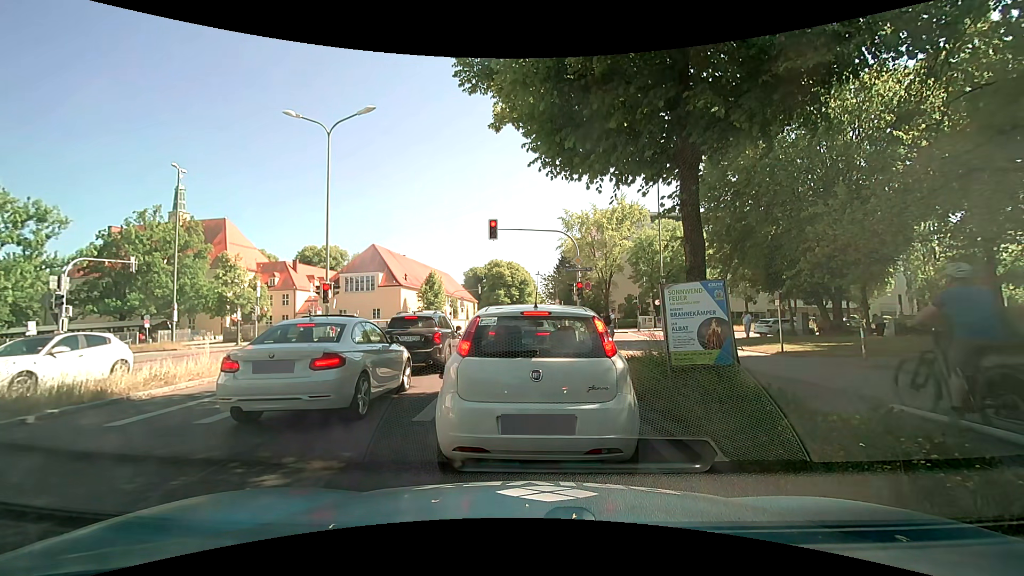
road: secondary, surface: asphalt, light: Day
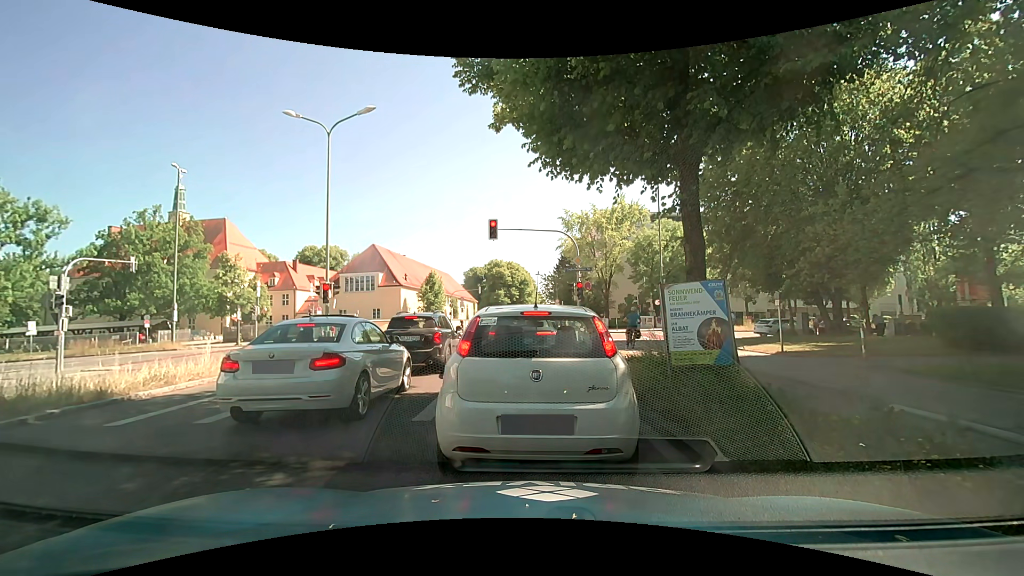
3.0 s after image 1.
(0.0, 0.0) m; 0°
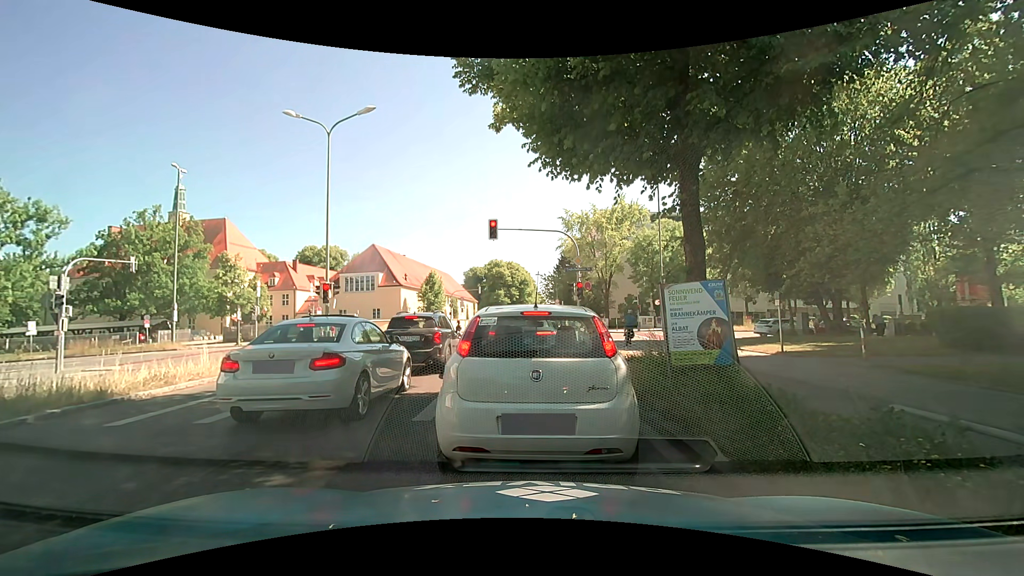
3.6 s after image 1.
(0.0, 0.0) m; 0°
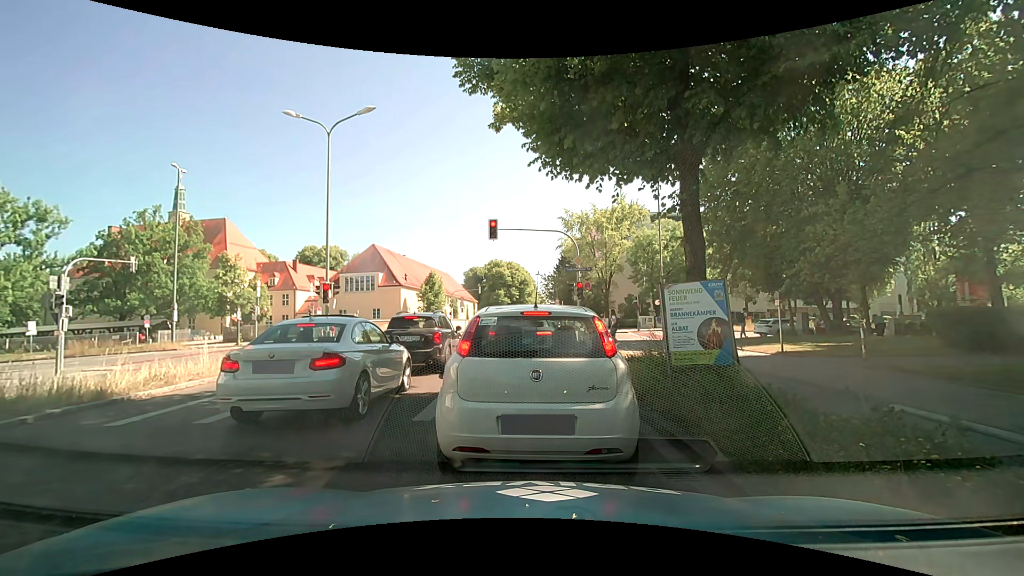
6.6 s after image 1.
(0.0, 0.0) m; 0°
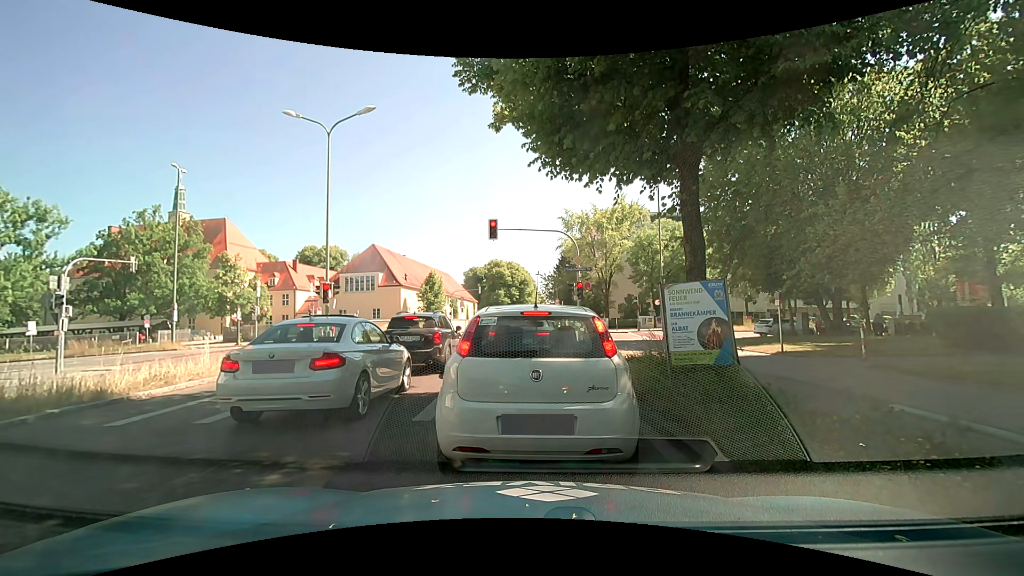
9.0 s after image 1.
(0.0, 0.0) m; 0°
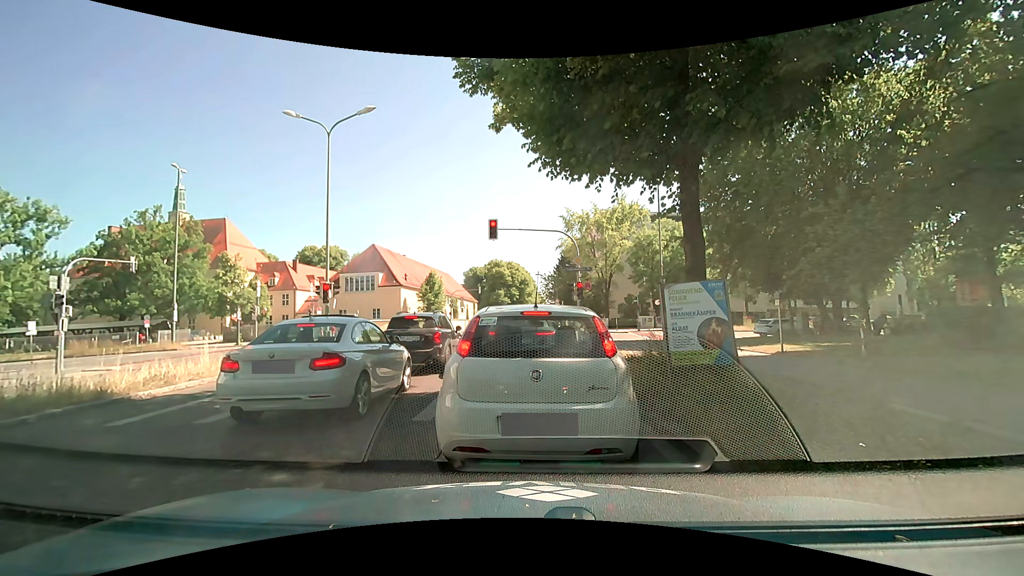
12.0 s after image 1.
(0.0, 0.0) m; 0°
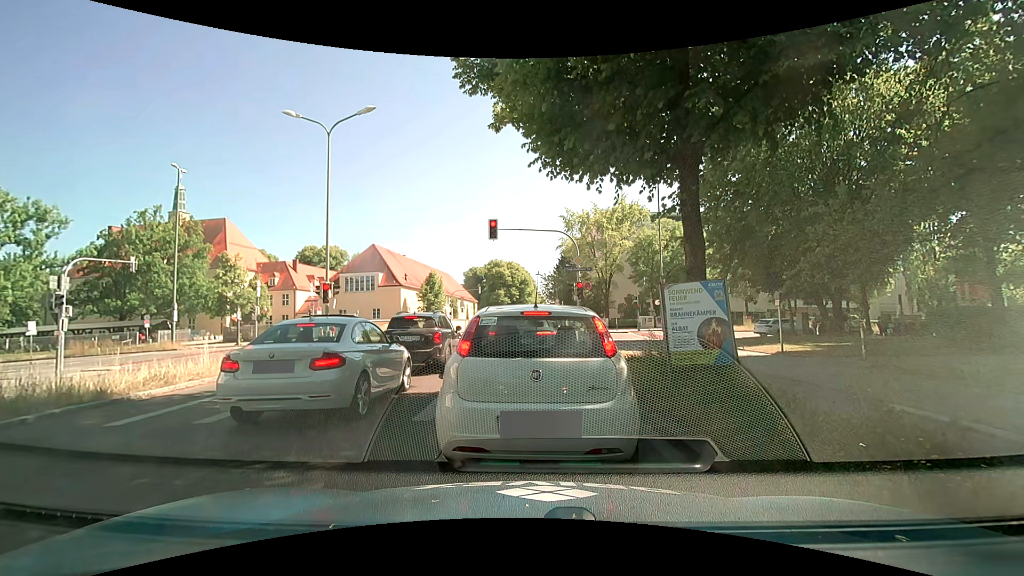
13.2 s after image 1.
(0.0, 0.0) m; 0°
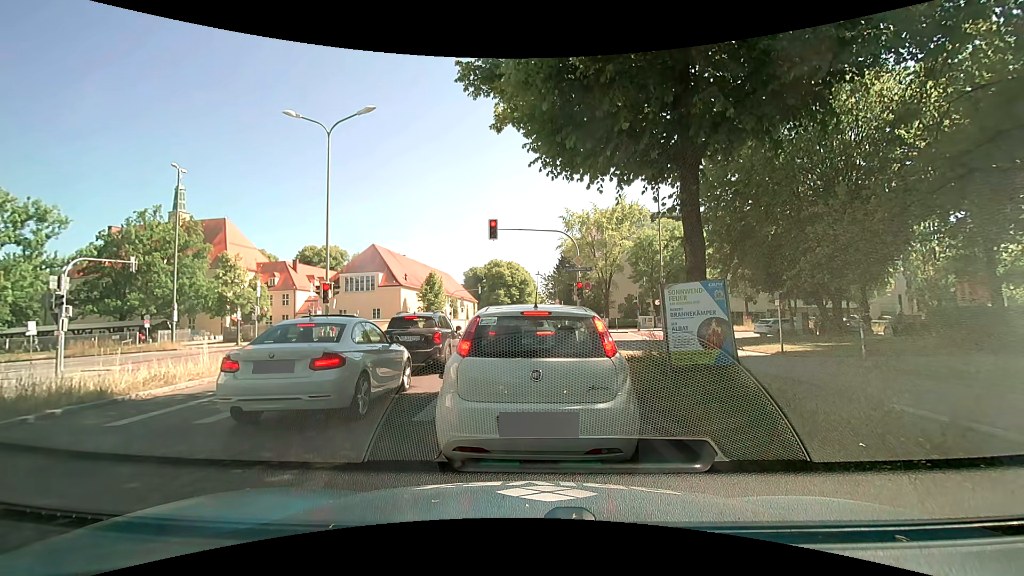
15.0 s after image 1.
(0.0, 0.0) m; 0°
